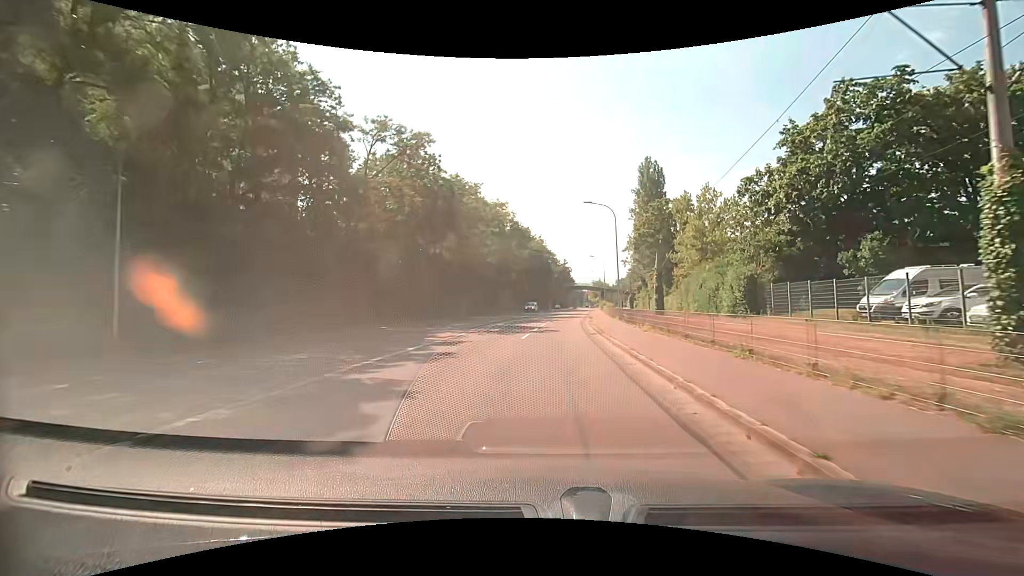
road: secondary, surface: asphalt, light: Day
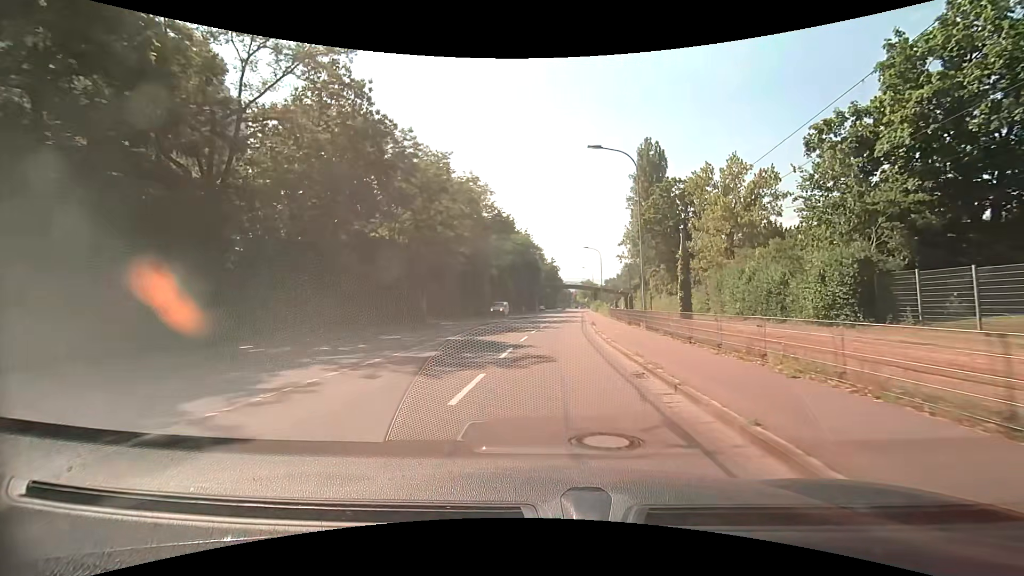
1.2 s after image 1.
(+0.1, +13.5) m; +1°
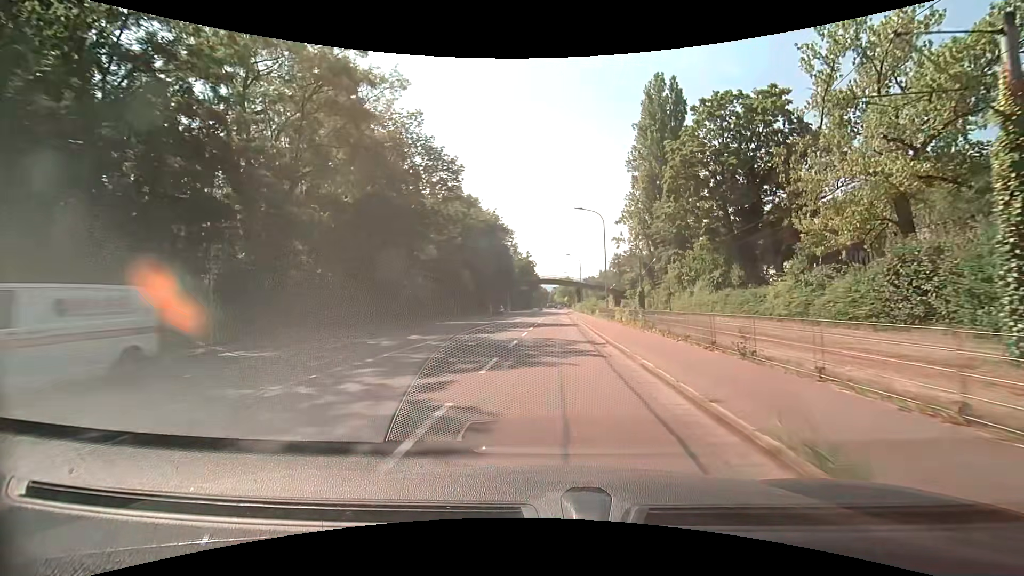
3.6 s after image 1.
(+0.9, +27.4) m; +3°
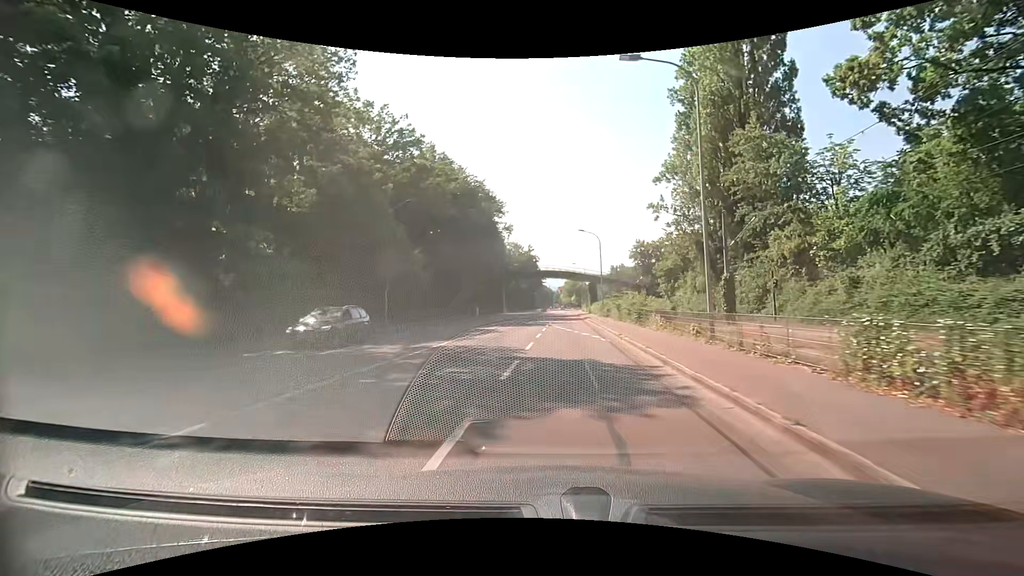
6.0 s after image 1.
(+0.1, +24.9) m; -1°
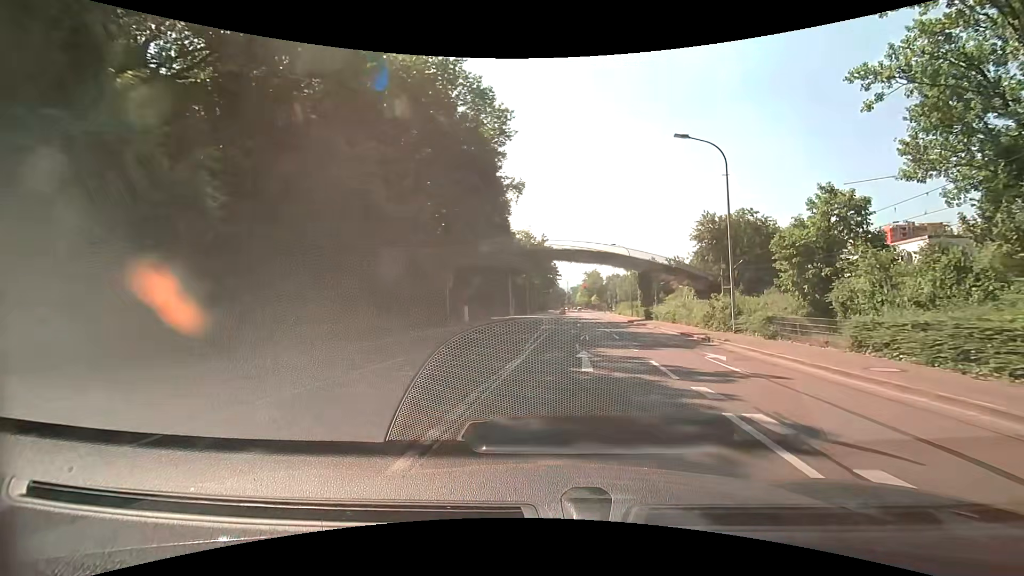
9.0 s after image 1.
(-1.7, +29.8) m; -1°
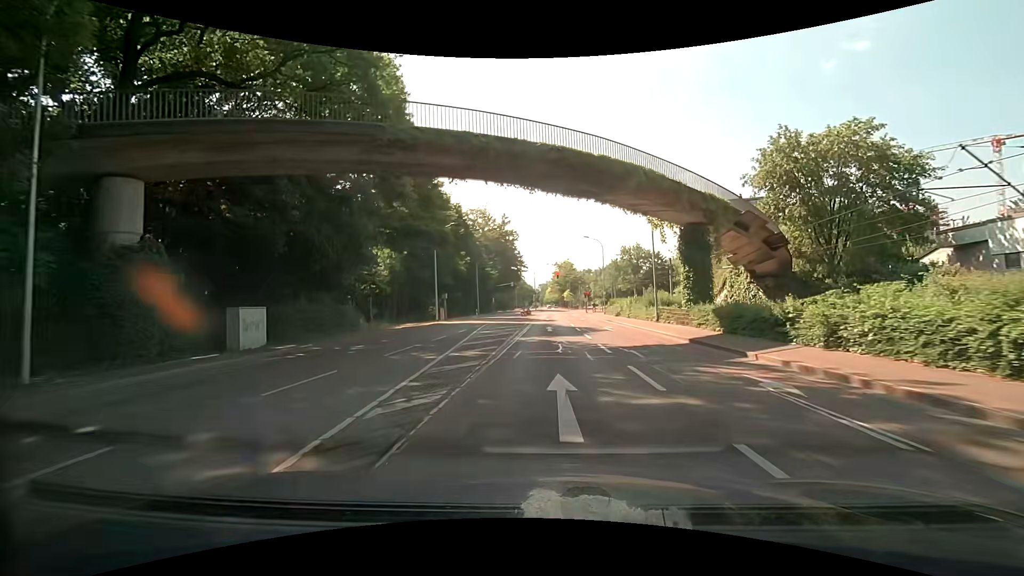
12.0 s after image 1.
(+1.9, +31.9) m; +3°
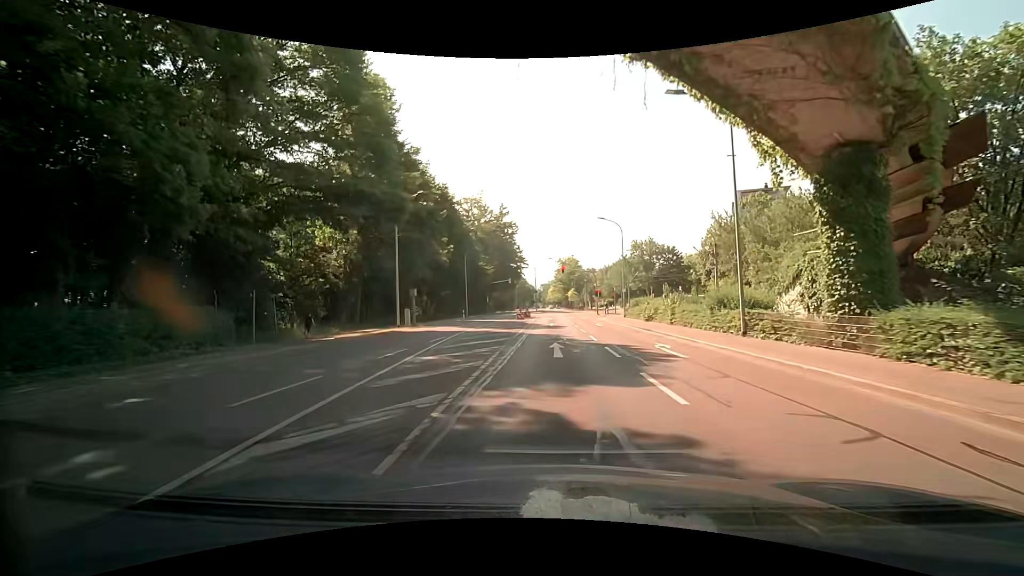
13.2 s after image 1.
(0.0, +13.2) m; 0°
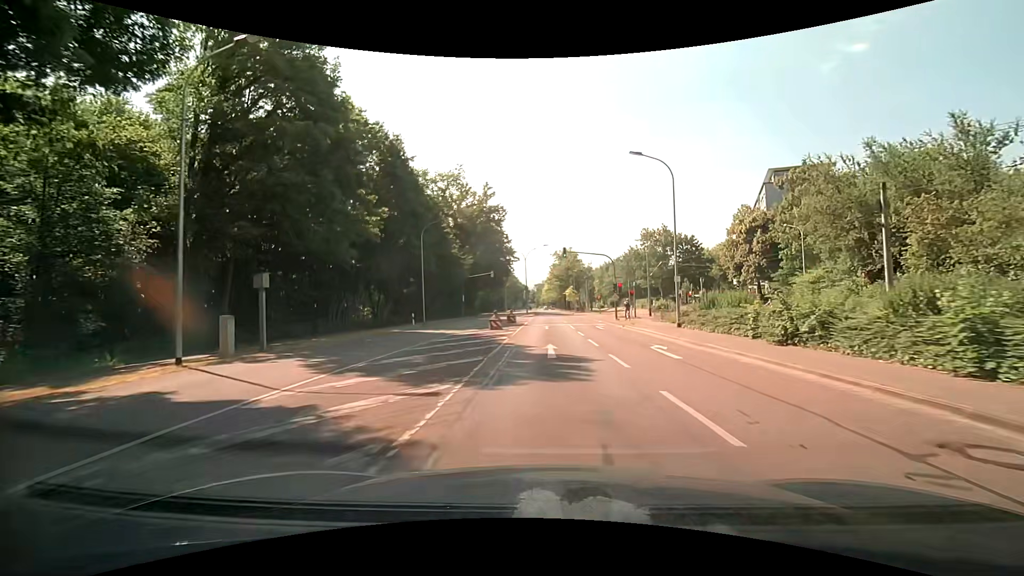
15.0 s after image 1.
(-0.1, +20.2) m; +1°
(0, +10) (0, +20) (0, +30) (0, +40) (0, +50) (0, +60) (0, +70) (0, +80) (0, +90) (0, +100) m
